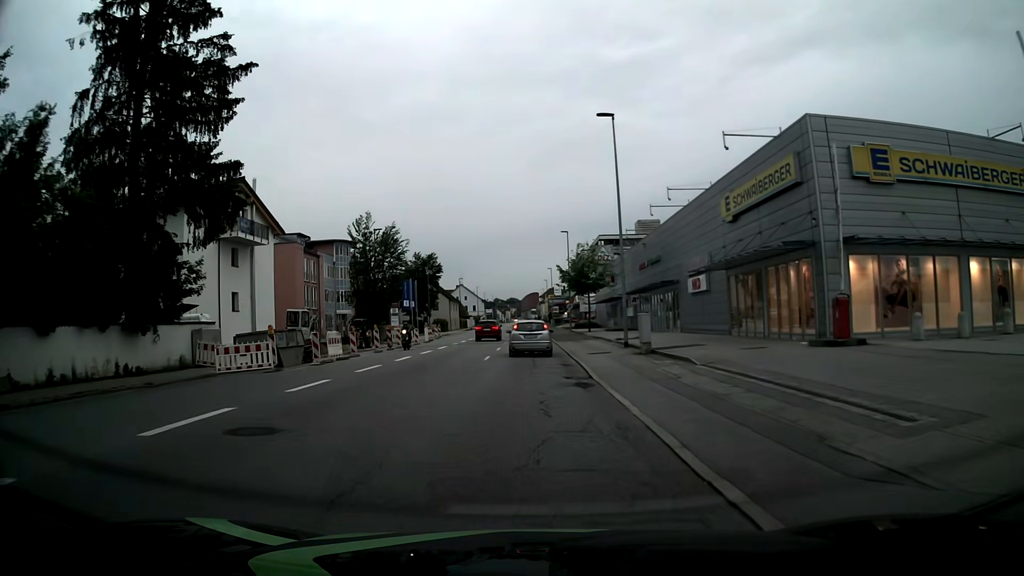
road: tertiary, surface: asphalt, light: Day
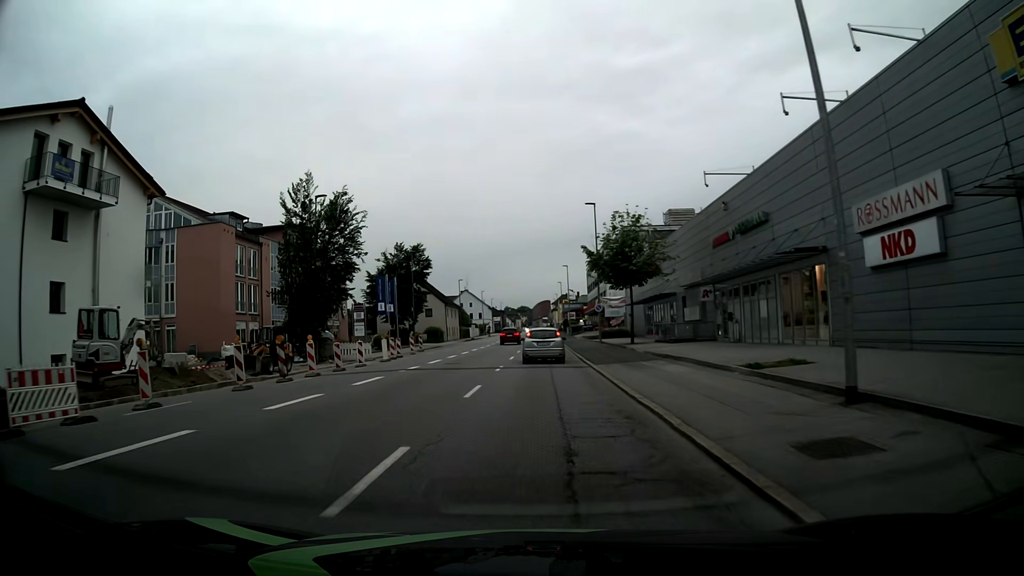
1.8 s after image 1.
(-0.3, +20.0) m; -1°
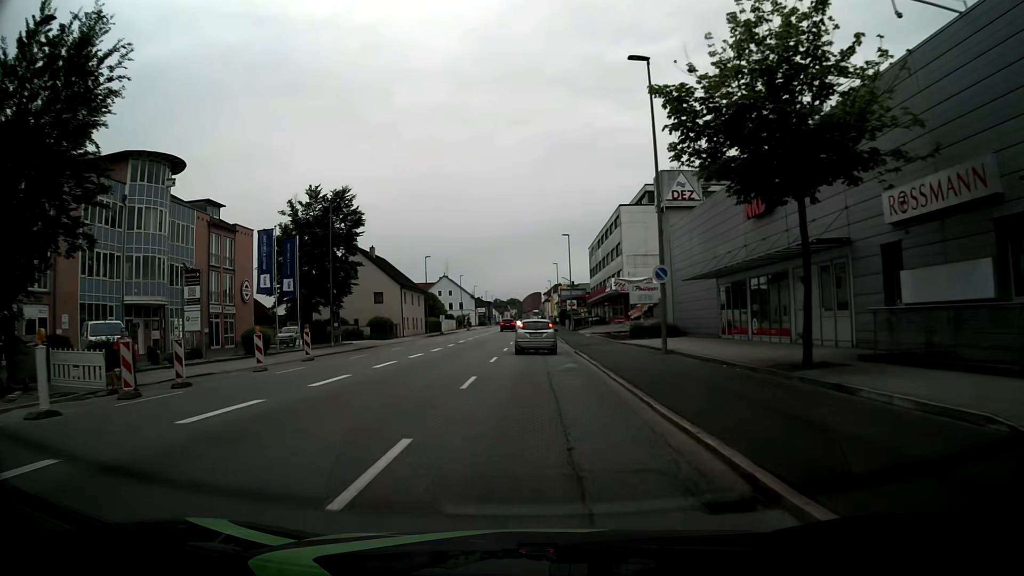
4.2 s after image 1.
(+0.1, +27.3) m; 0°
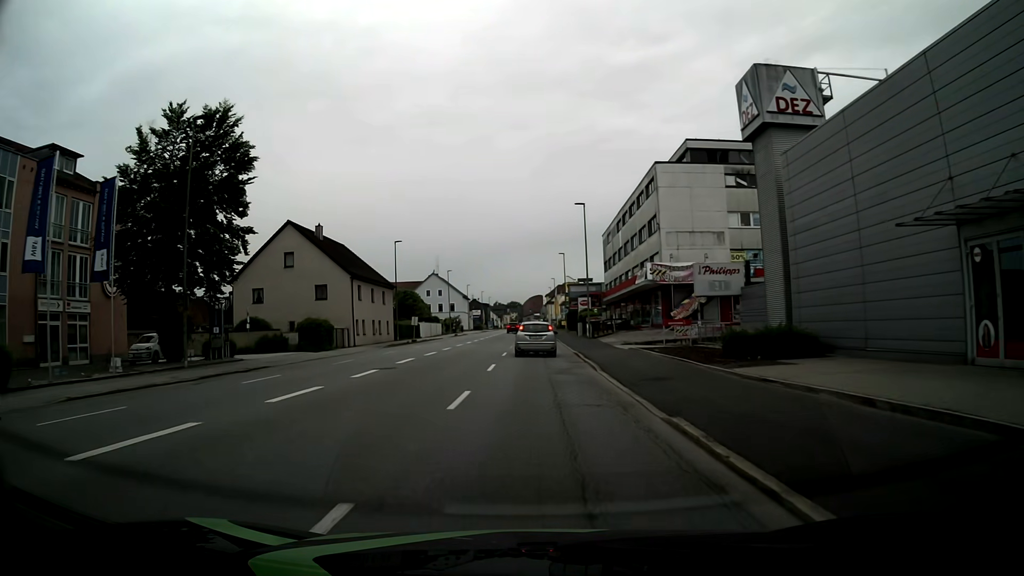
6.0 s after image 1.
(+0.1, +20.7) m; 0°
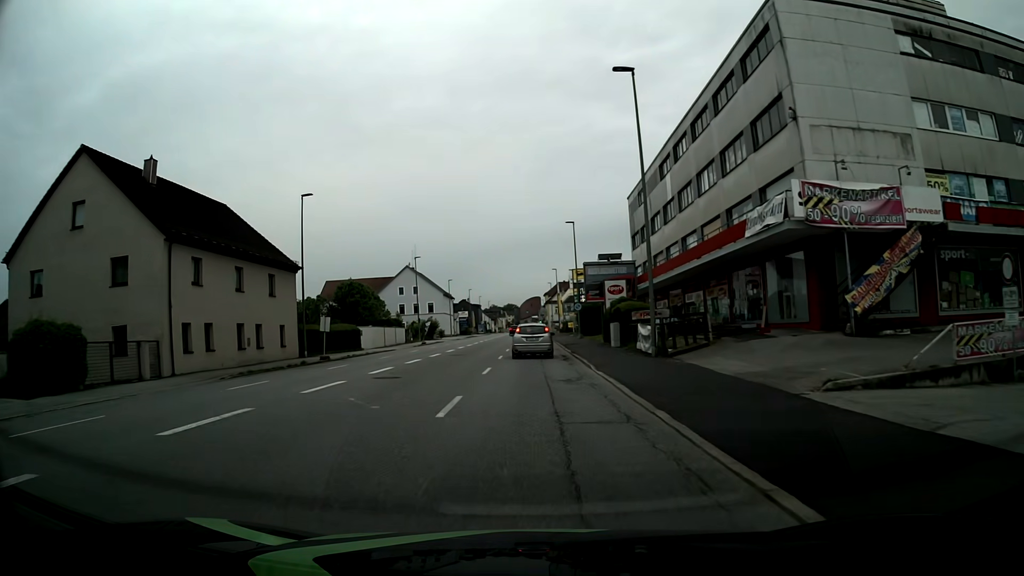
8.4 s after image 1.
(0.0, +28.0) m; 0°
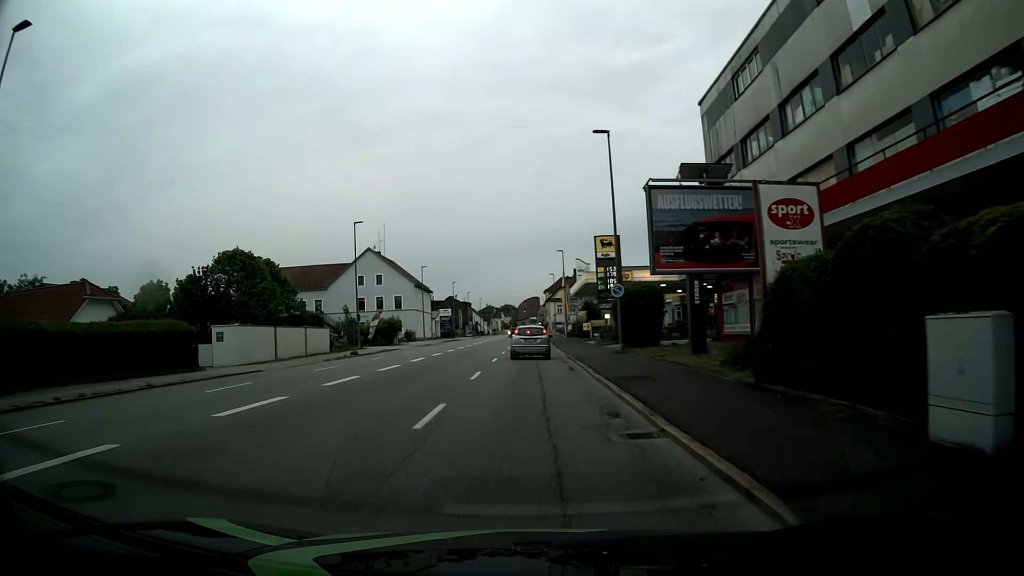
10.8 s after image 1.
(0.0, +28.2) m; 0°
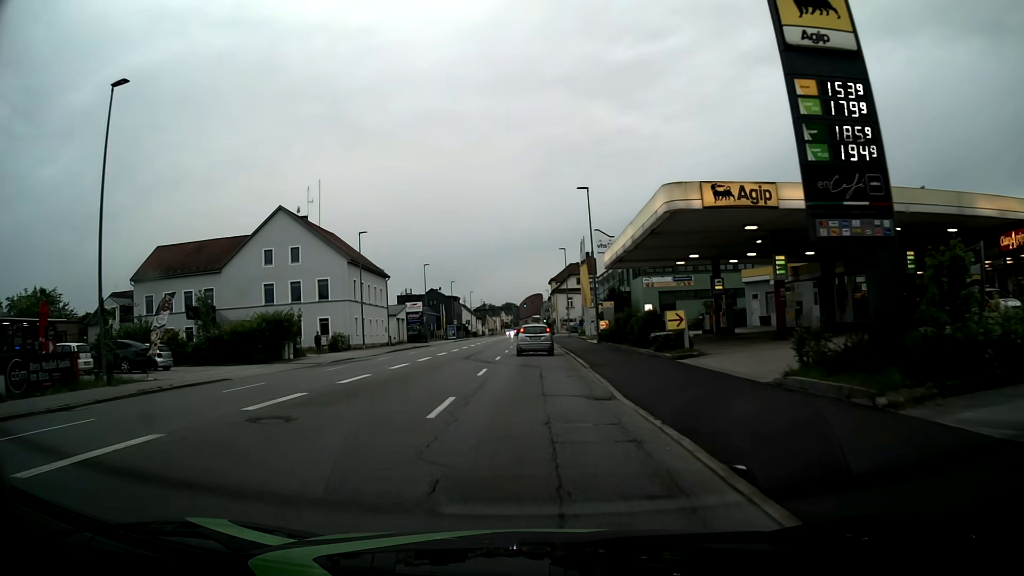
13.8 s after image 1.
(-0.1, +35.0) m; 0°
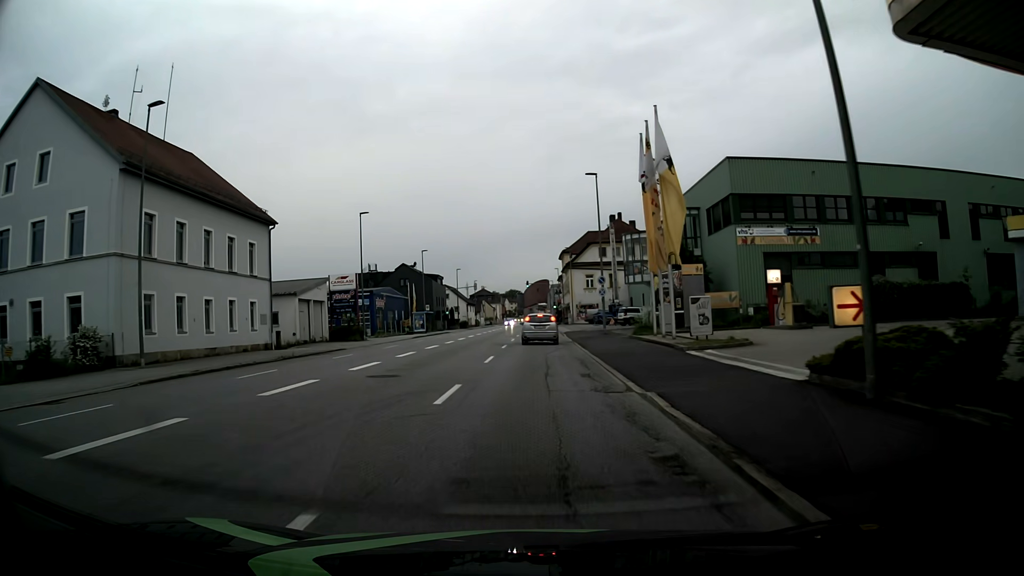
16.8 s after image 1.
(-0.1, +35.7) m; 0°
(0, +10) (0, +20) (0, +30) (0, +40) (0, +50) (0, +60) (0, +70) (0, +80) (0, +90) (0, +100) m
